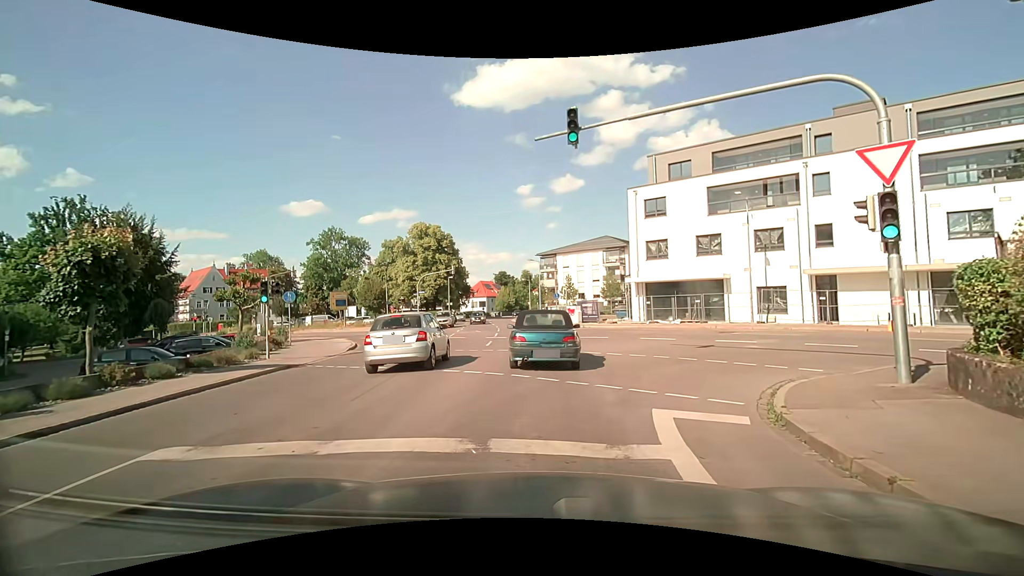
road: tertiary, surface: asphalt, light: Day
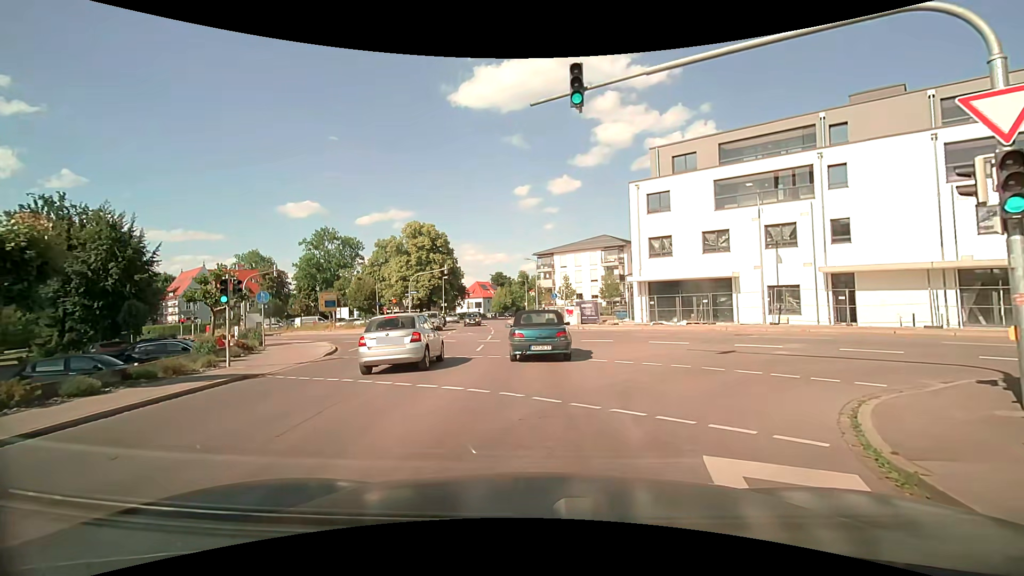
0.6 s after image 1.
(0.0, +2.4) m; +1°
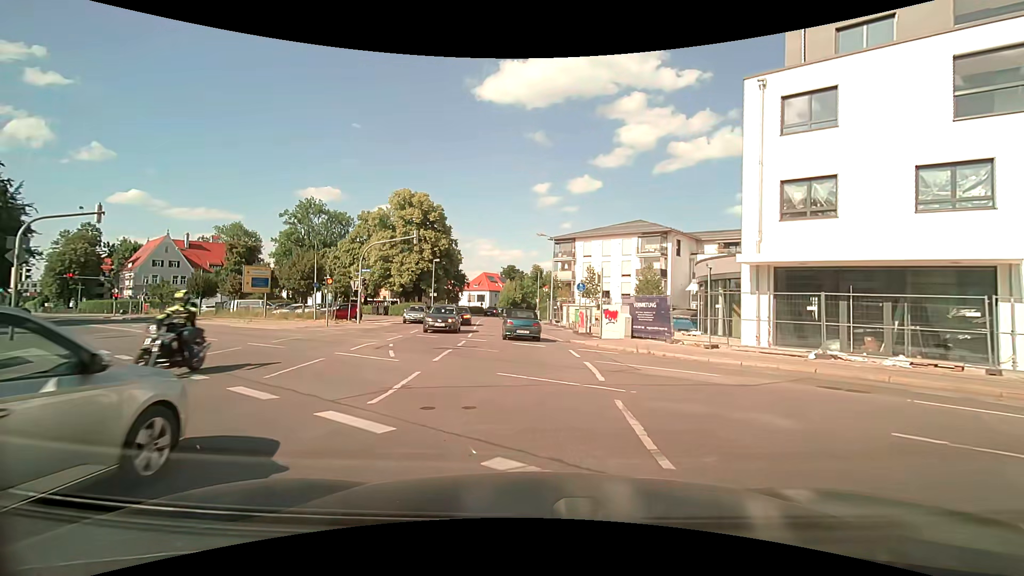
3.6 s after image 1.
(-0.2, +19.0) m; -2°
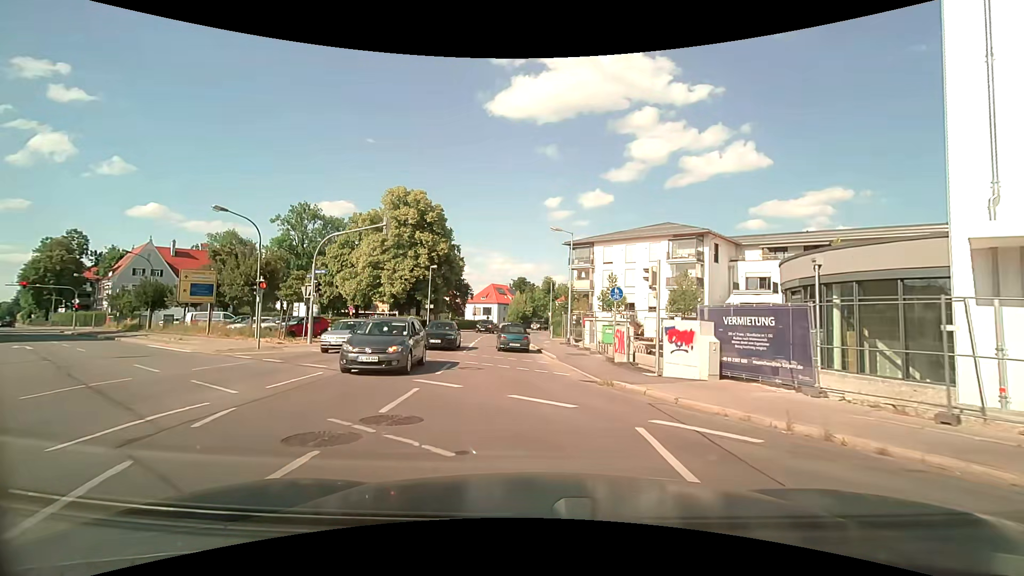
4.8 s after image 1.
(0.0, +9.6) m; 0°
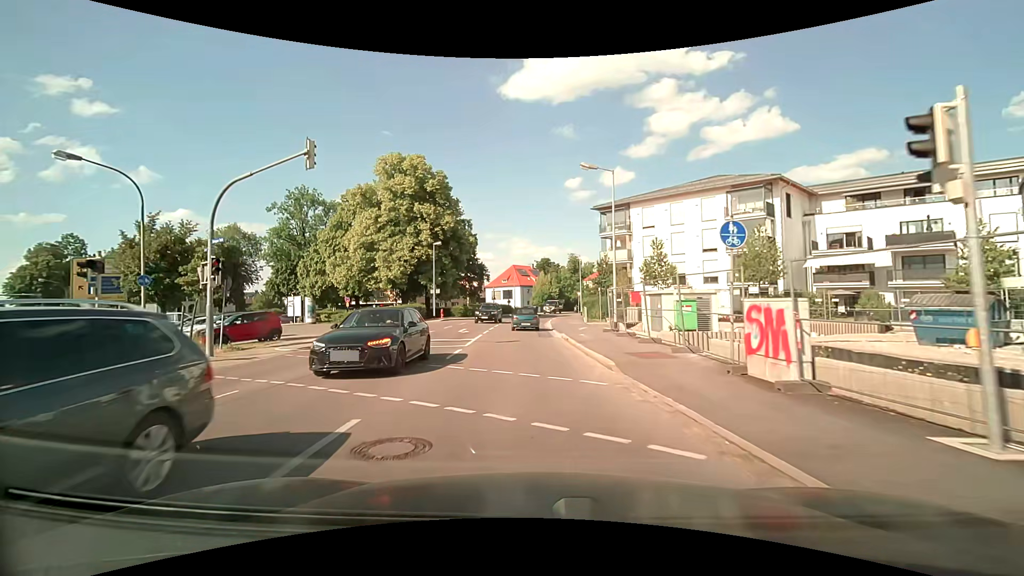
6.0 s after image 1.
(-0.2, +10.5) m; -3°
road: secondary
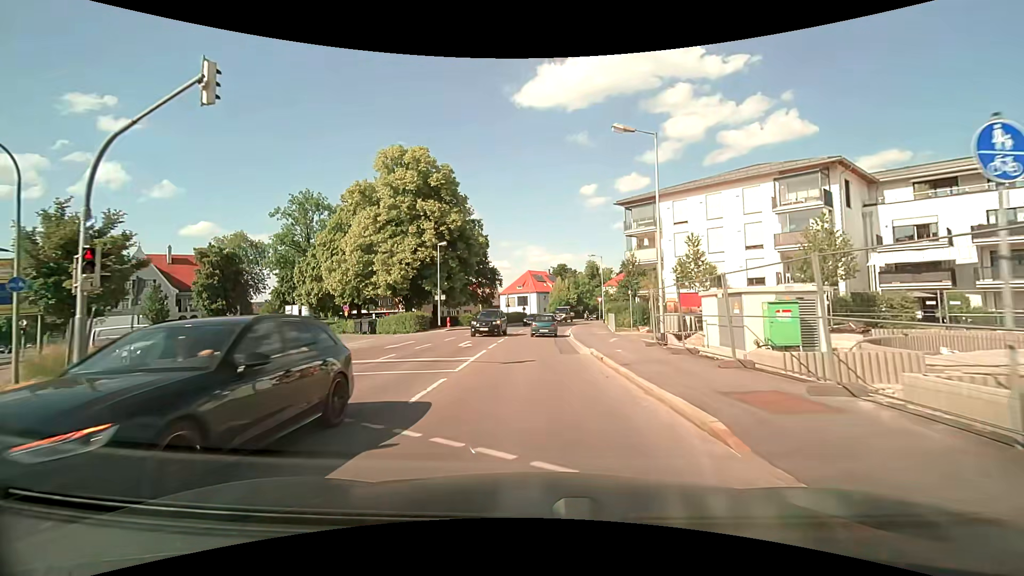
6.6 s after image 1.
(-0.1, +5.7) m; -2°
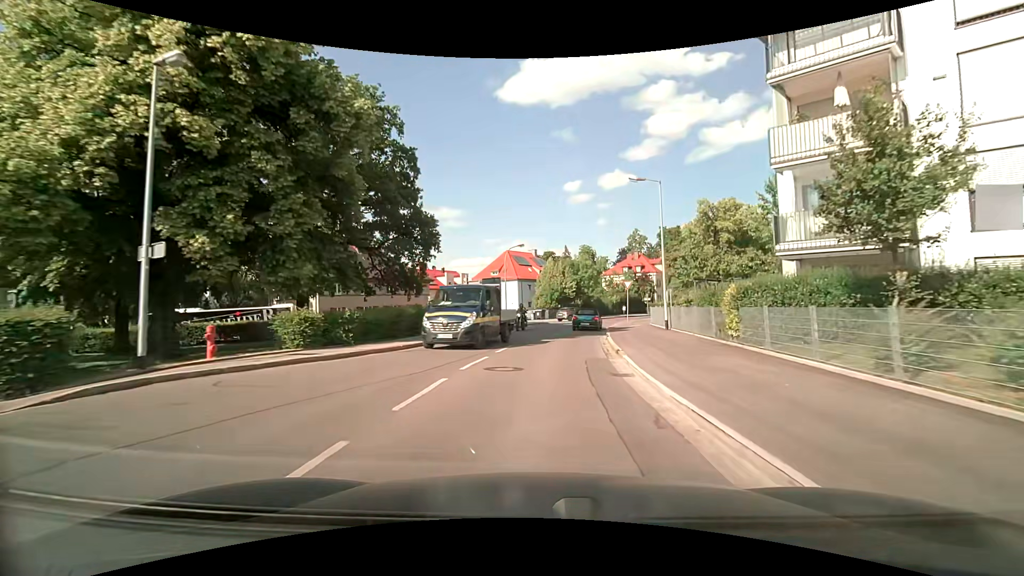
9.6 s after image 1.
(0.0, +32.2) m; +2°
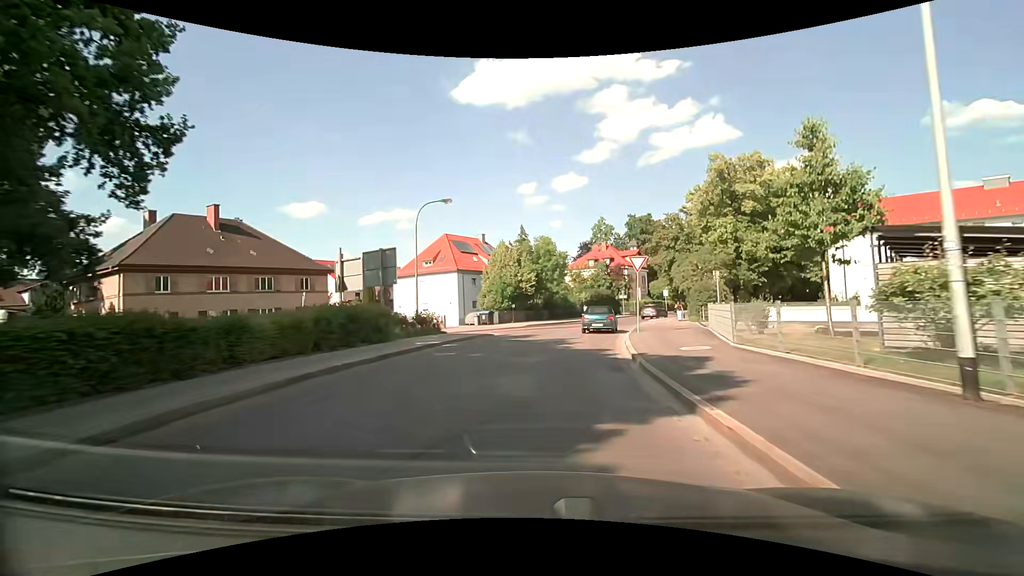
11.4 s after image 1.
(+0.8, +19.7) m; +5°
(0, +10) (+1, +20) (+3, +30) (+5, +39) (+9, +49) (+14, +58) (+18, +66) (+23, +75) (+28, +84) (+33, +93) m
